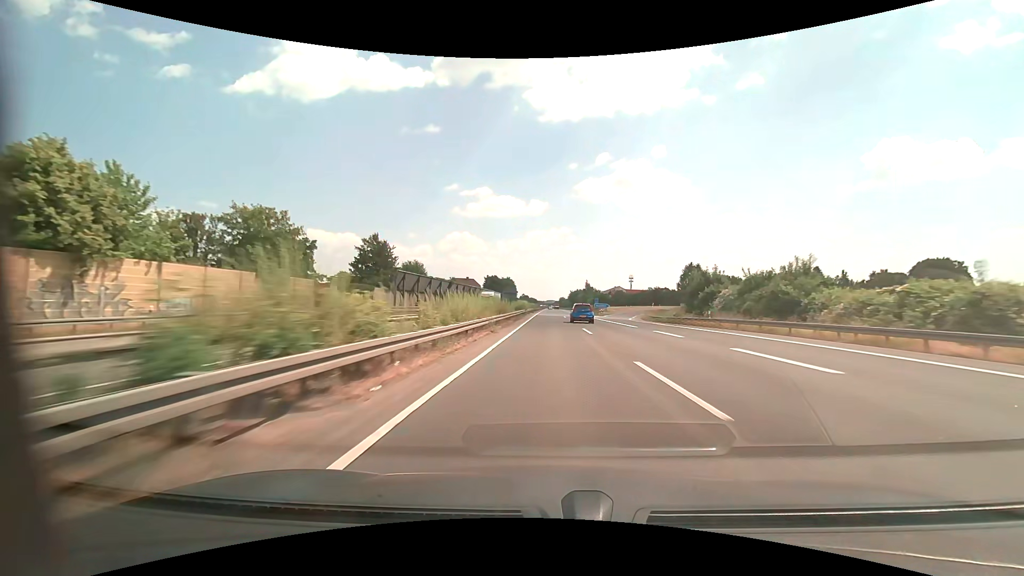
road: motorway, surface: asphalt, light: Day
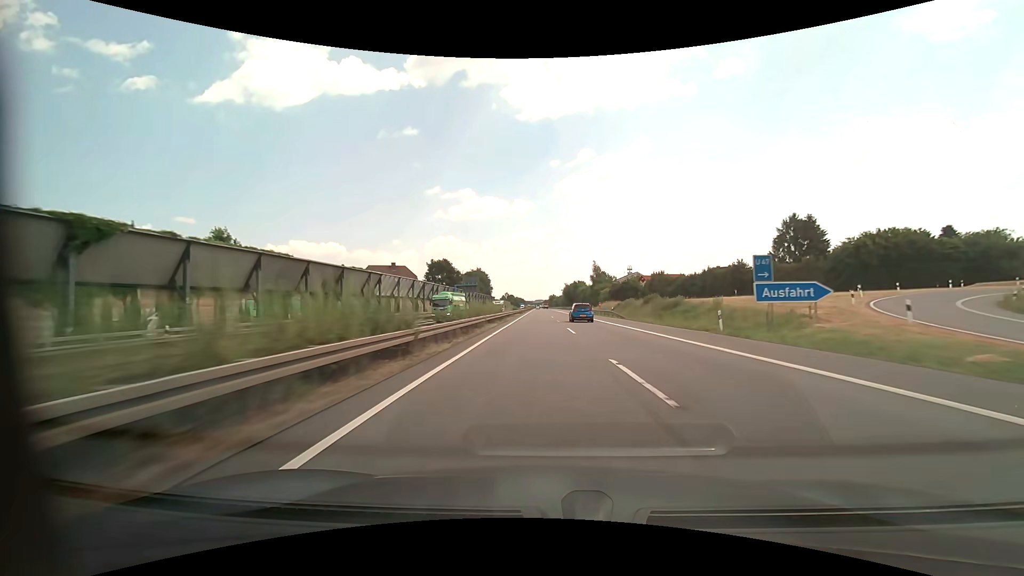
(+1.2, +91.1) m; +1°
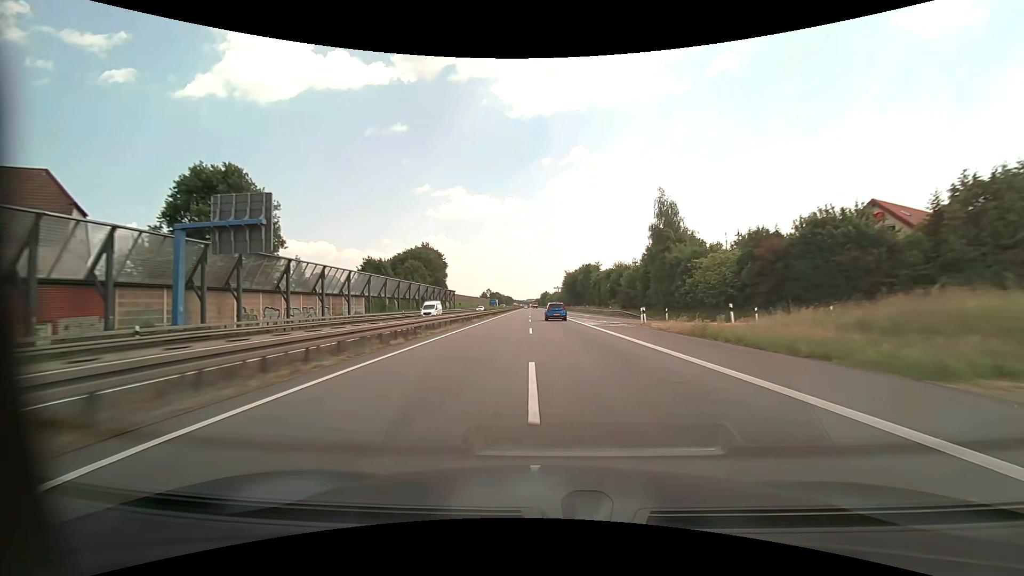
(+0.5, +90.3) m; +1°
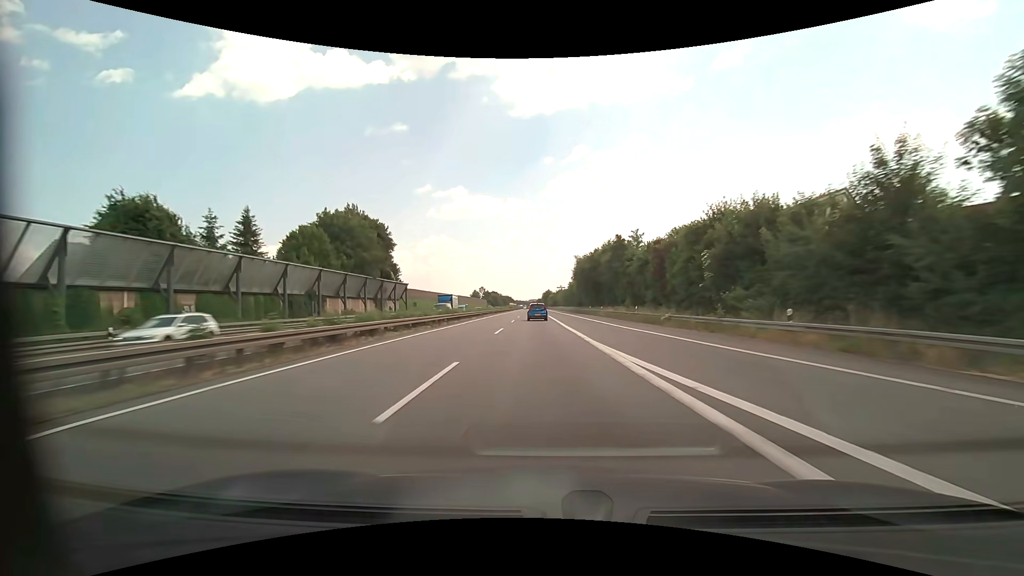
(+0.2, +53.8) m; 0°
(0, +10) (0, +20) (0, +30) (-1, +40) (-1, +50) (-1, +60) (-2, +70) (-2, +80) (-2, +90) (-2, +100) m
